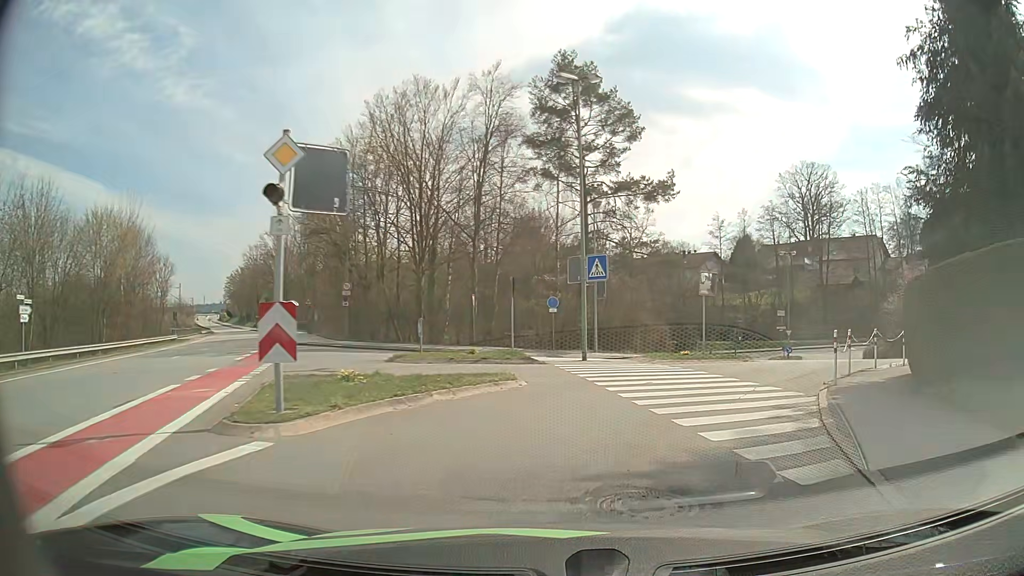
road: unclassified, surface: asphalt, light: Day
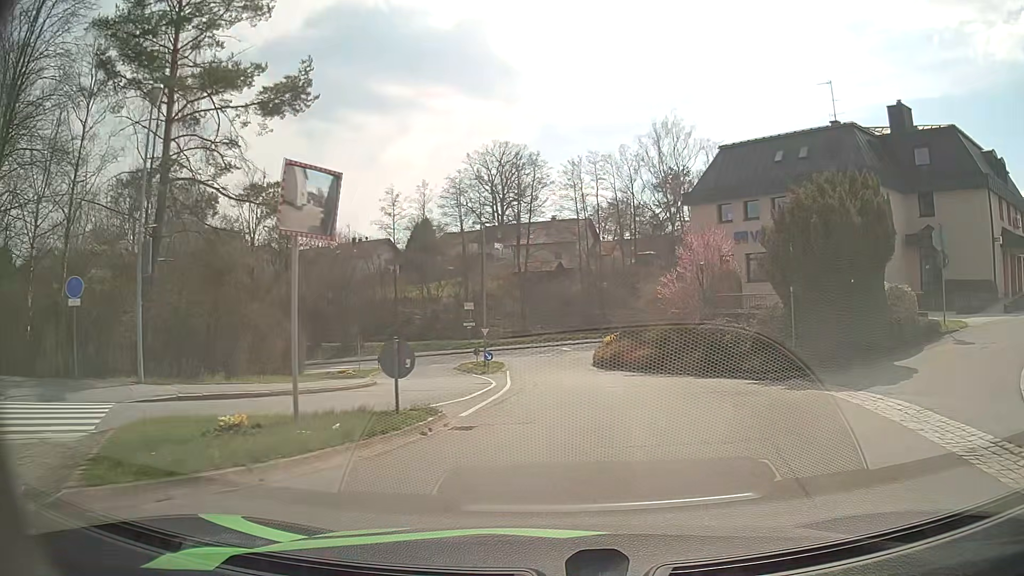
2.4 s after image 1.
(+4.4, +17.3) m; +27°
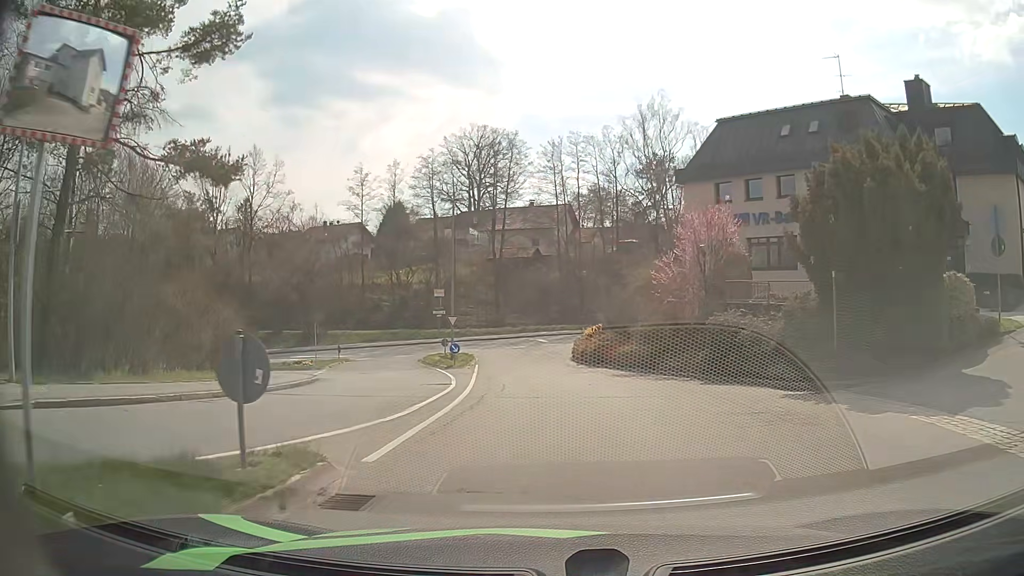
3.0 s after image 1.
(+0.1, +4.7) m; +2°
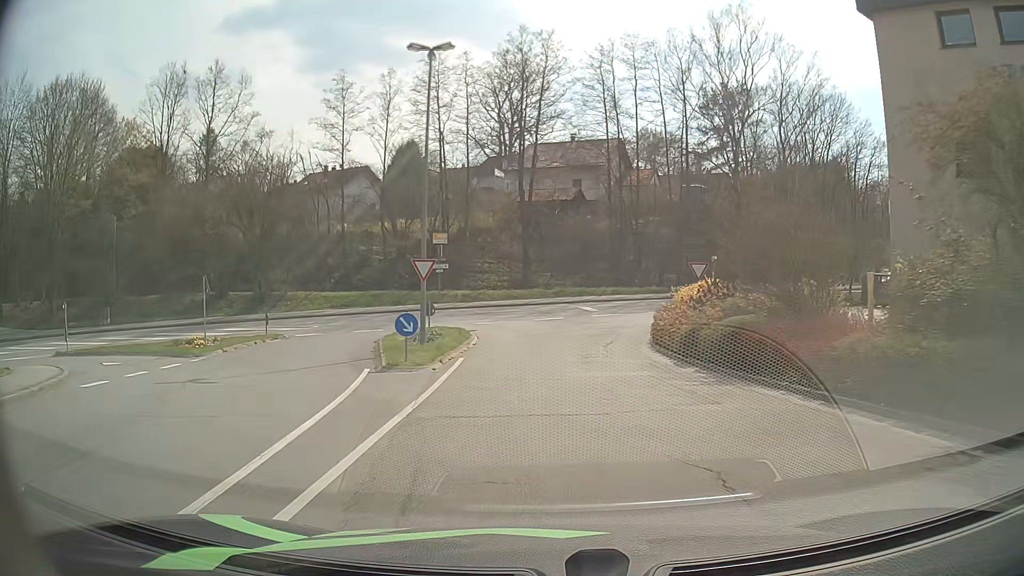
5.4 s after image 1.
(-0.6, +20.3) m; -3°
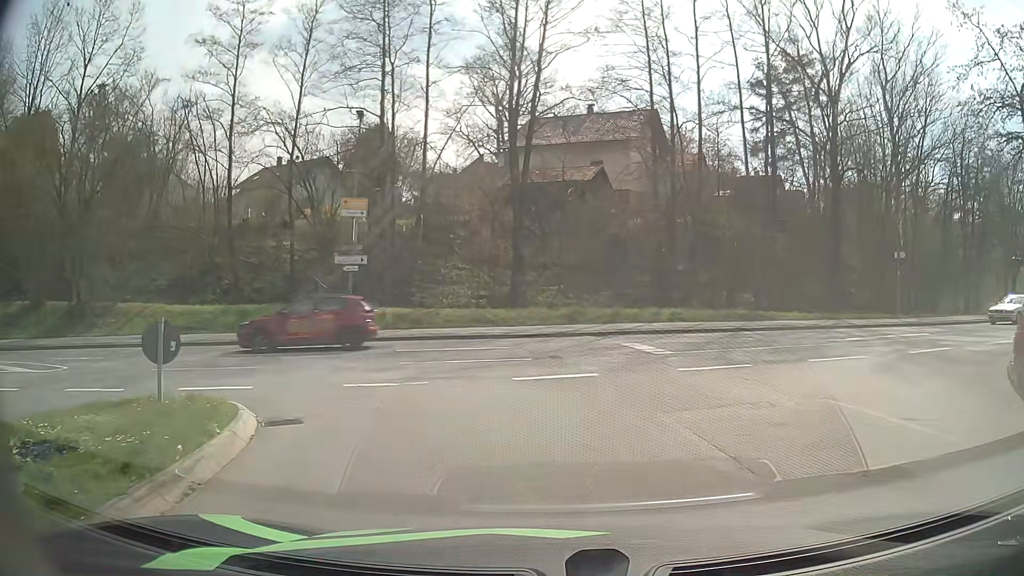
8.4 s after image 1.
(-0.1, +21.8) m; 0°
(-1, +10) (-8, +17) (-18, +18) (-28, +17) (-37, +13) (-46, +8) (-54, +3) (-61, -4) (-69, -10) (-77, -16) m
